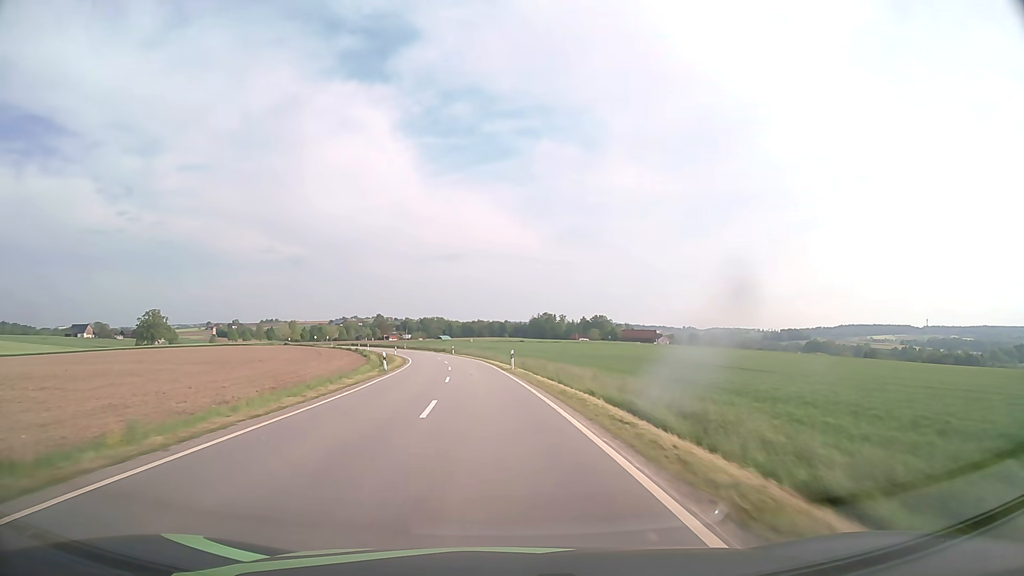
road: tertiary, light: Day
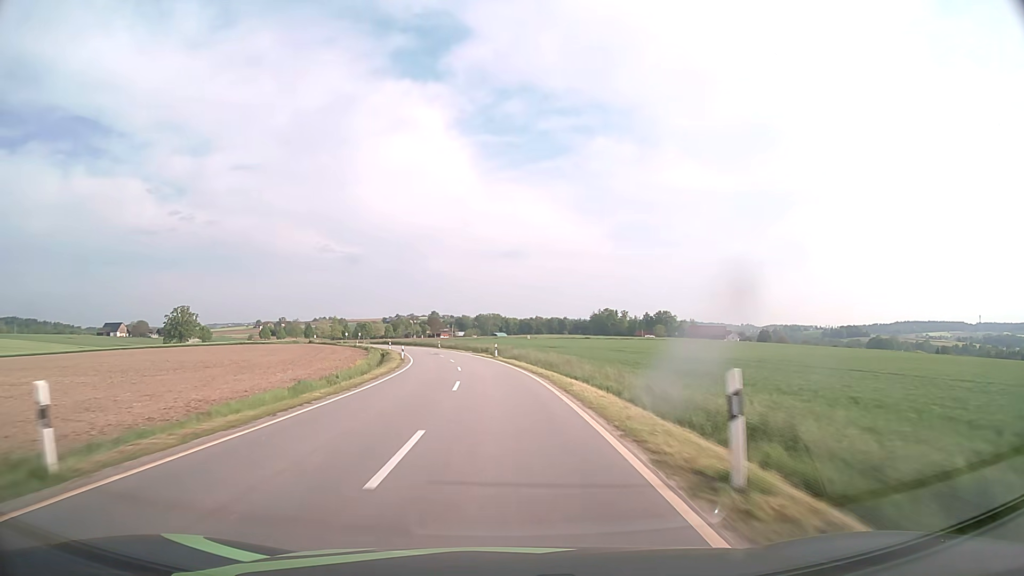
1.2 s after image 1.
(-1.3, +30.7) m; -5°
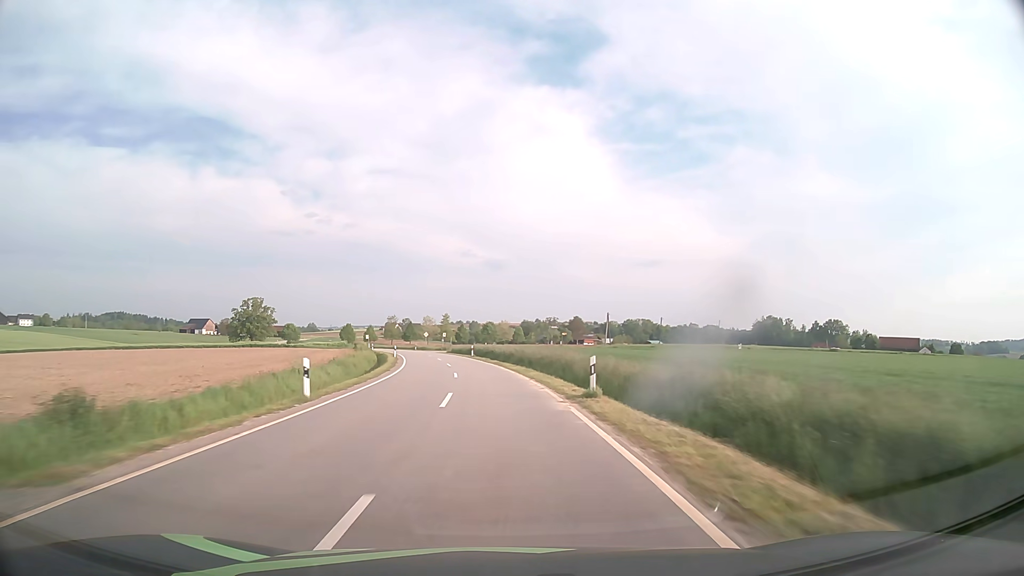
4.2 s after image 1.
(-8.5, +77.0) m; -12°
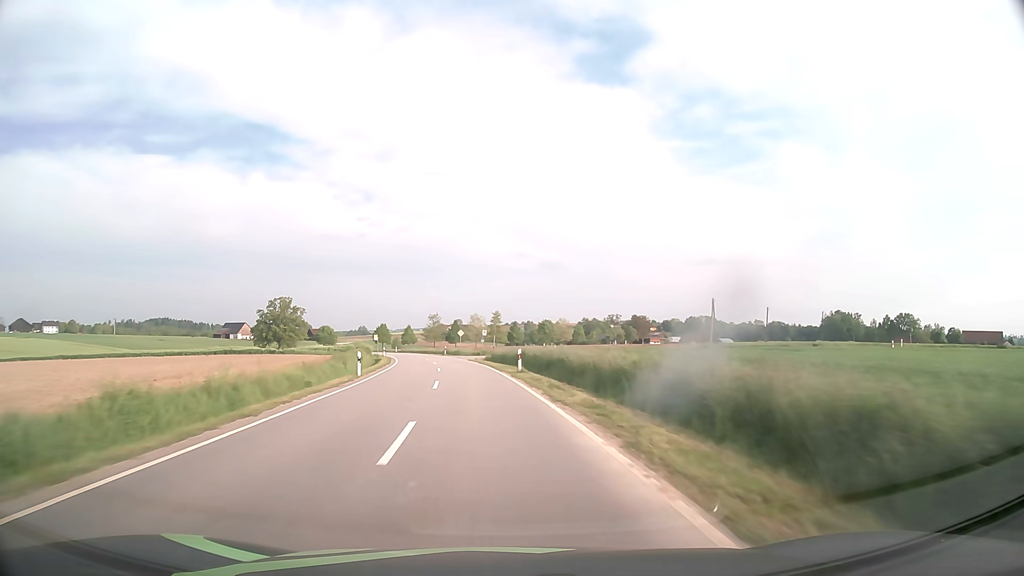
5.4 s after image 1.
(-1.2, +31.2) m; -5°
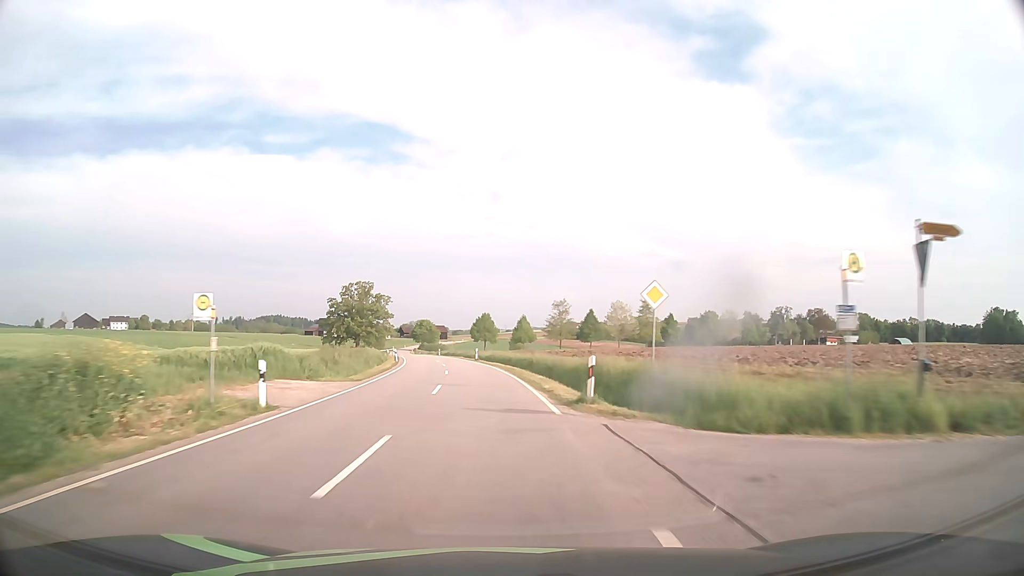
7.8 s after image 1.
(-6.1, +62.5) m; -11°
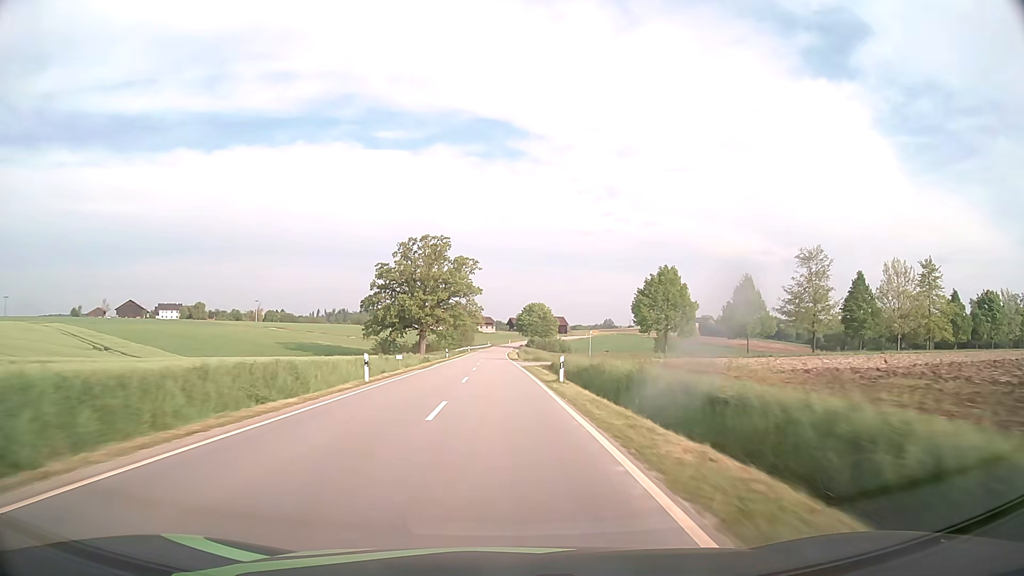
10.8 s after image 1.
(-8.1, +79.1) m; -10°
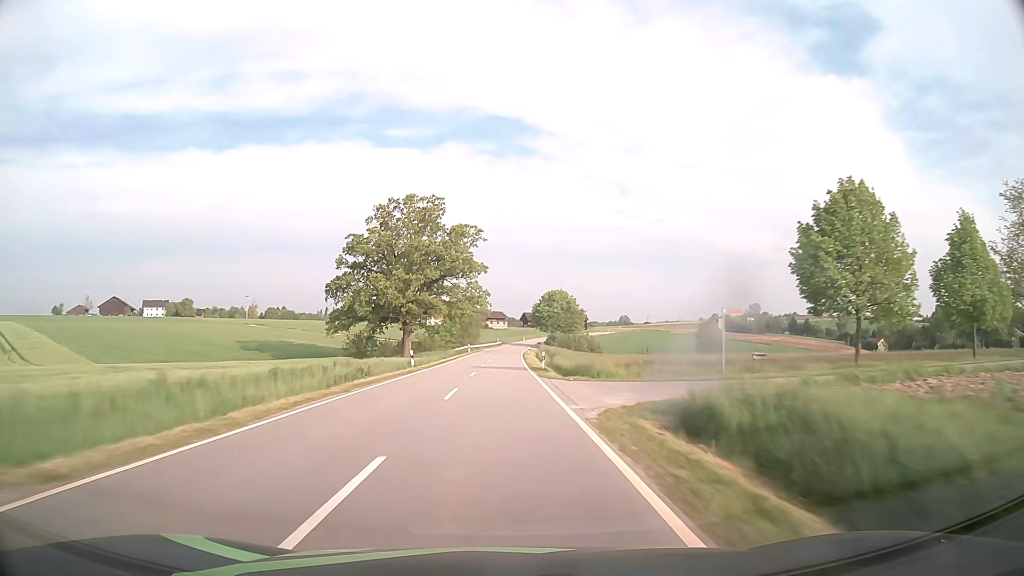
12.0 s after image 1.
(-0.3, +32.3) m; -1°
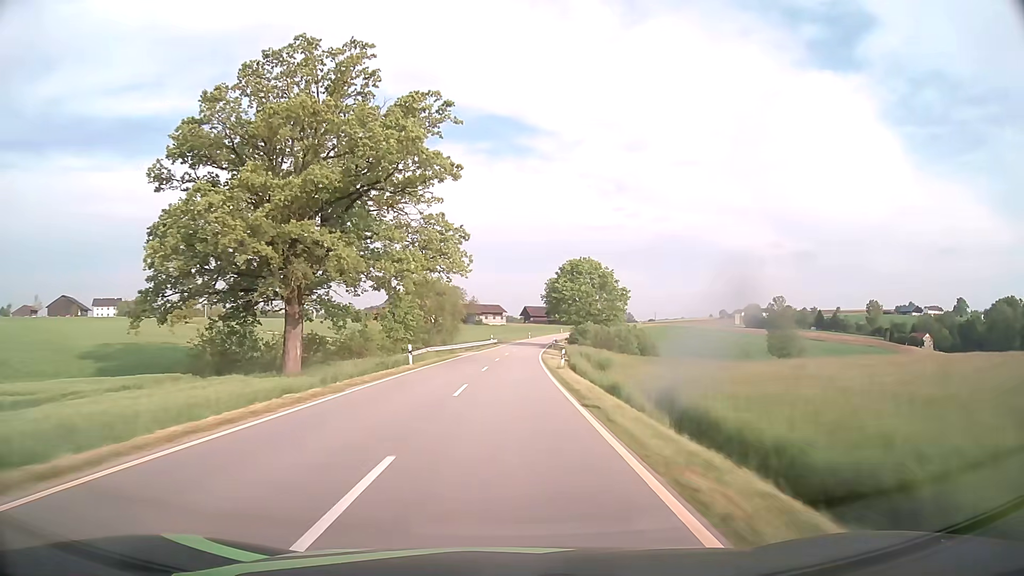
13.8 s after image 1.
(-0.1, +49.1) m; 0°
(0, +10) (0, +20) (0, +30) (+1, +40) (+1, +50) (+2, +60) (+2, +70) (+3, +80) (+4, +90) (+5, +100) m
